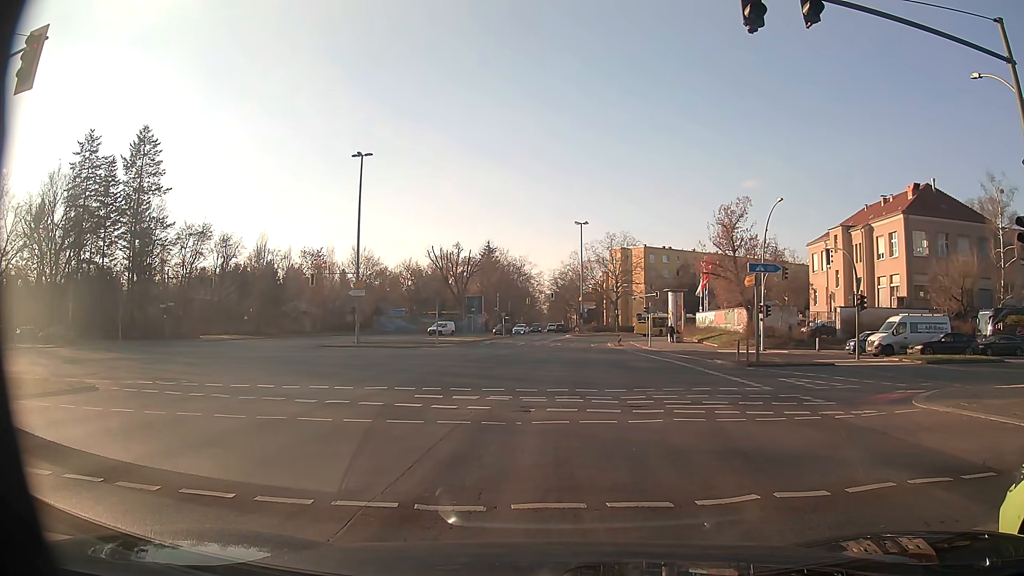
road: secondary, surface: asphalt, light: Day
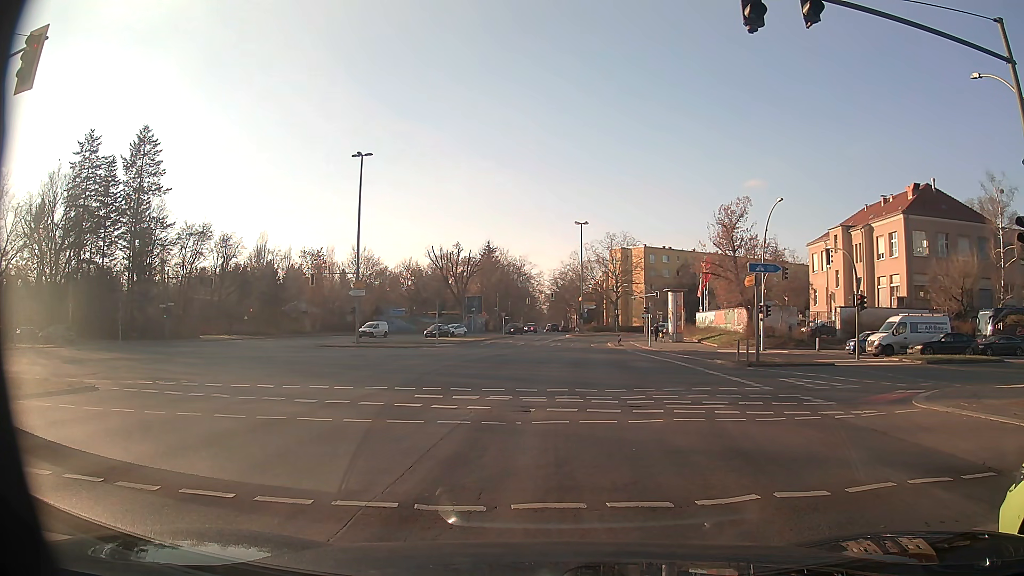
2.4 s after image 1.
(0.0, 0.0) m; 0°
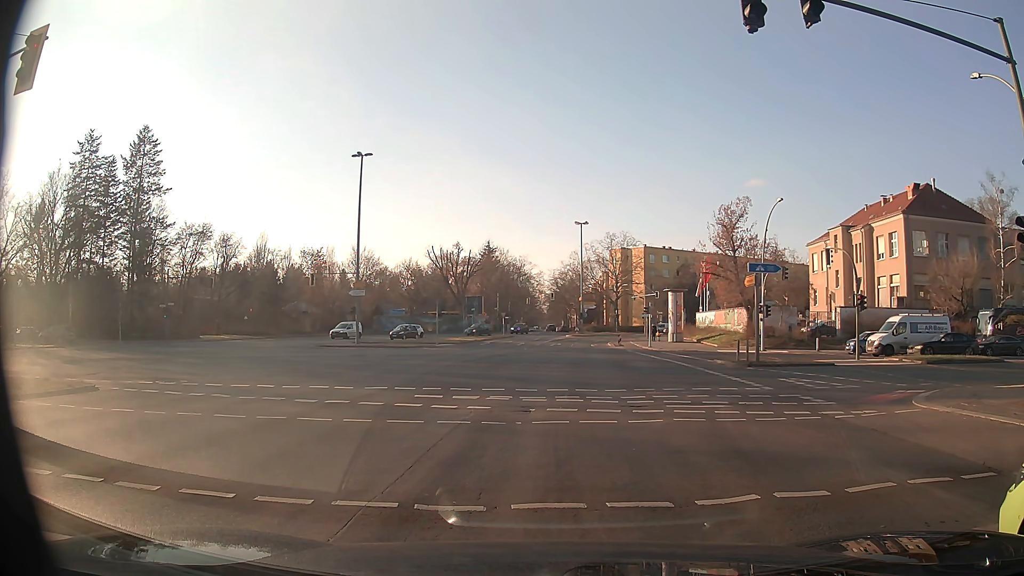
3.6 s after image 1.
(0.0, 0.0) m; 0°
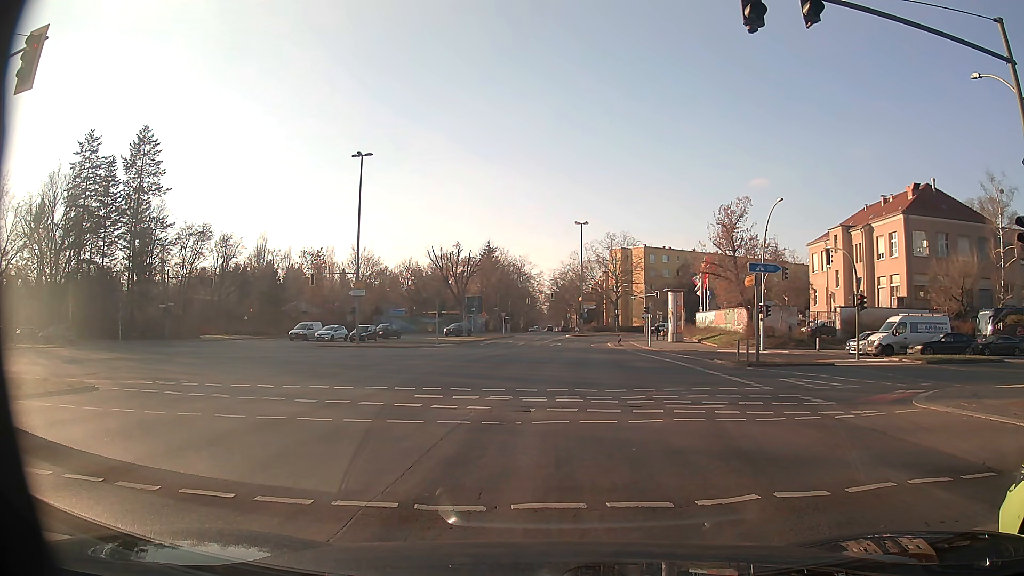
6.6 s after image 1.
(0.0, 0.0) m; 0°
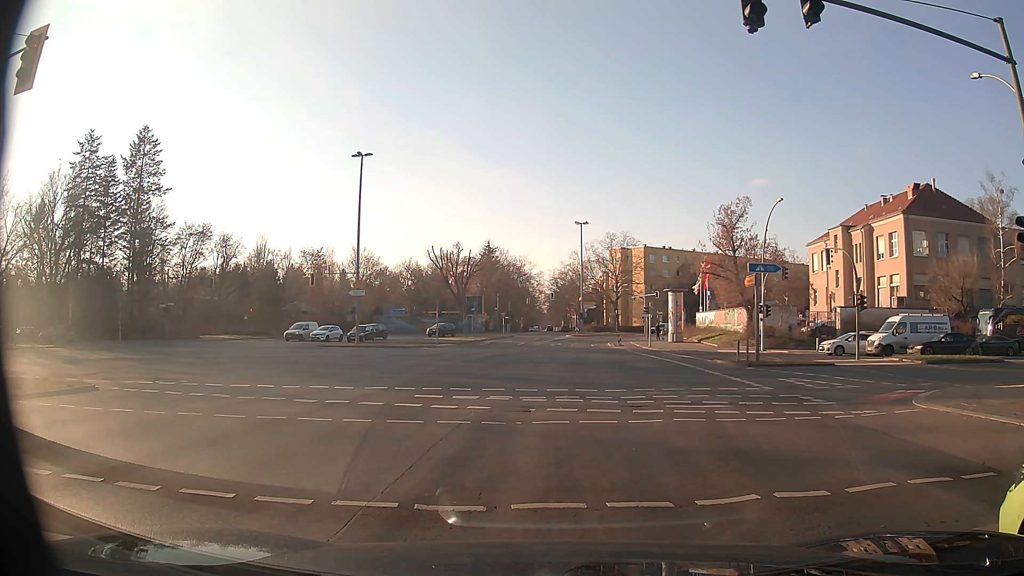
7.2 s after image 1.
(0.0, 0.0) m; 0°
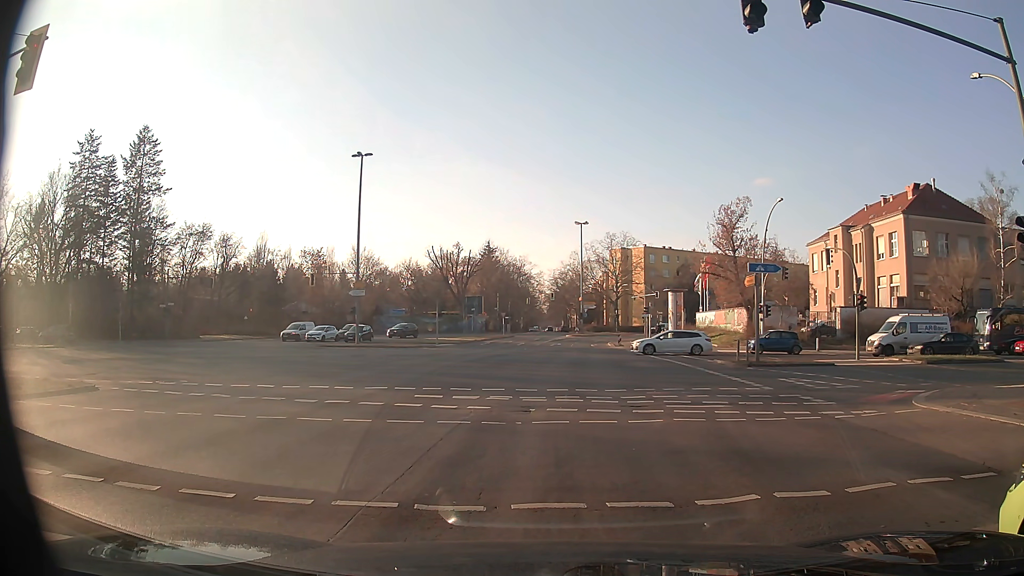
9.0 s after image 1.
(0.0, 0.0) m; 0°
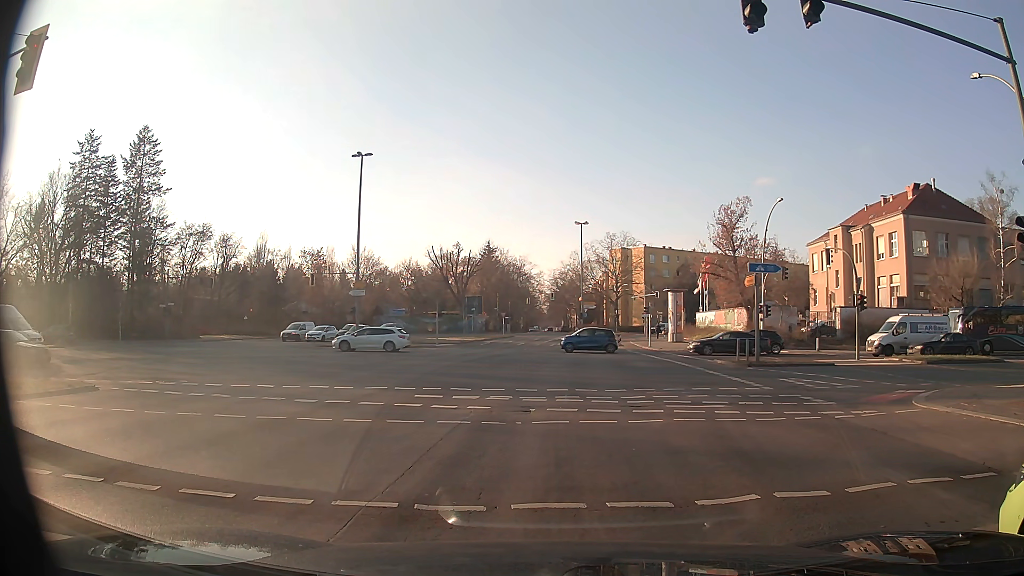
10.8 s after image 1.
(0.0, 0.0) m; 0°
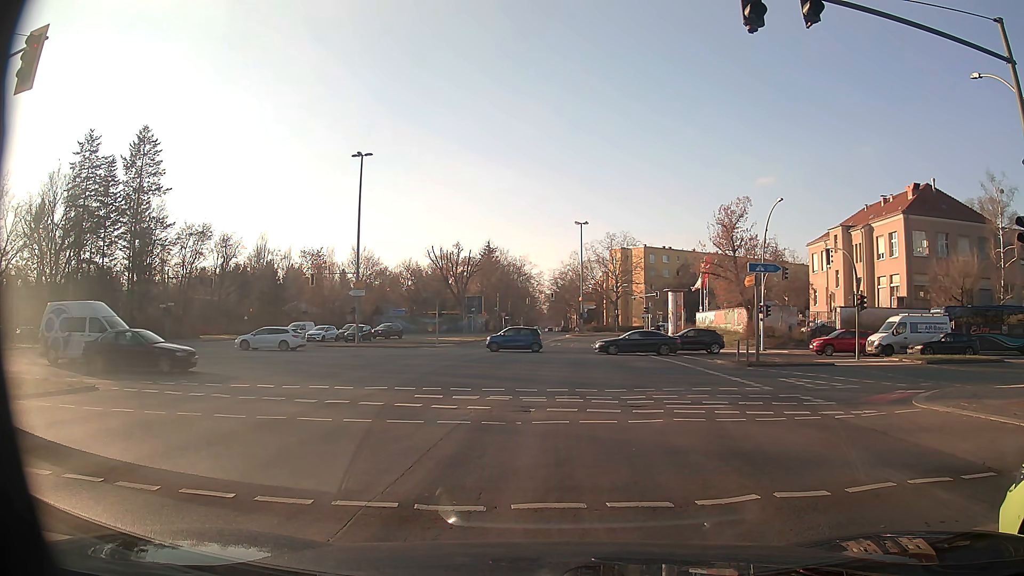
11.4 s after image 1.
(0.0, 0.0) m; 0°
(+1, +10) (+2, +20) (+3, +30) (+4, +40) (+5, +50) (+6, +60) (+8, +69) (+12, +79) (+16, +88) (+22, +96) m
